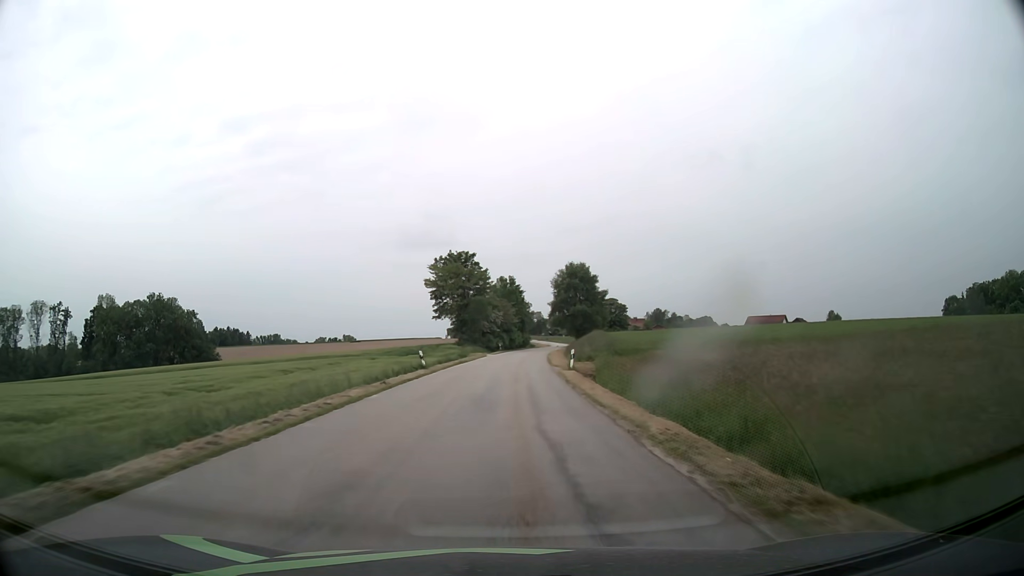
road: tertiary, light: Day
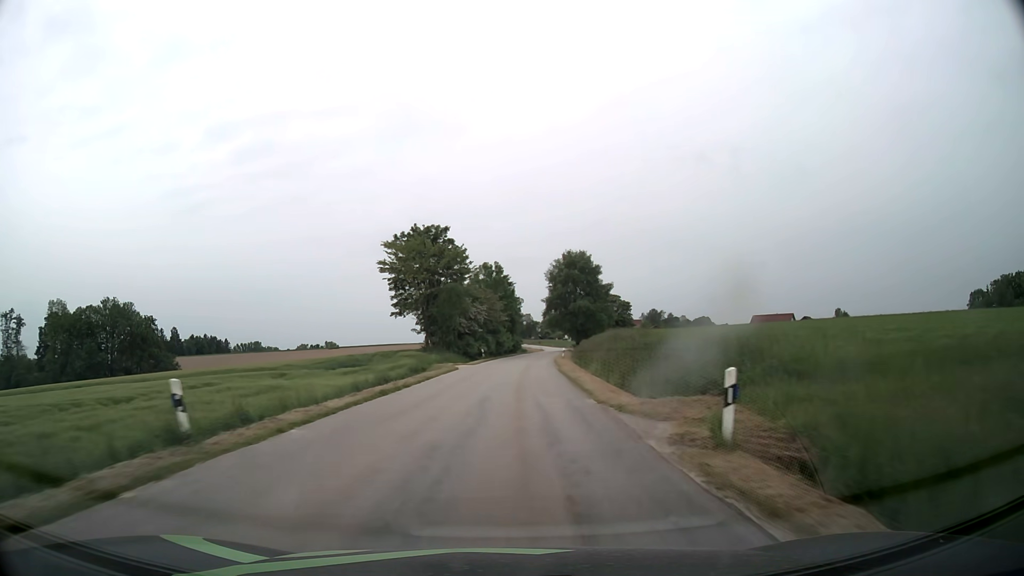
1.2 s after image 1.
(+0.3, +24.0) m; +1°
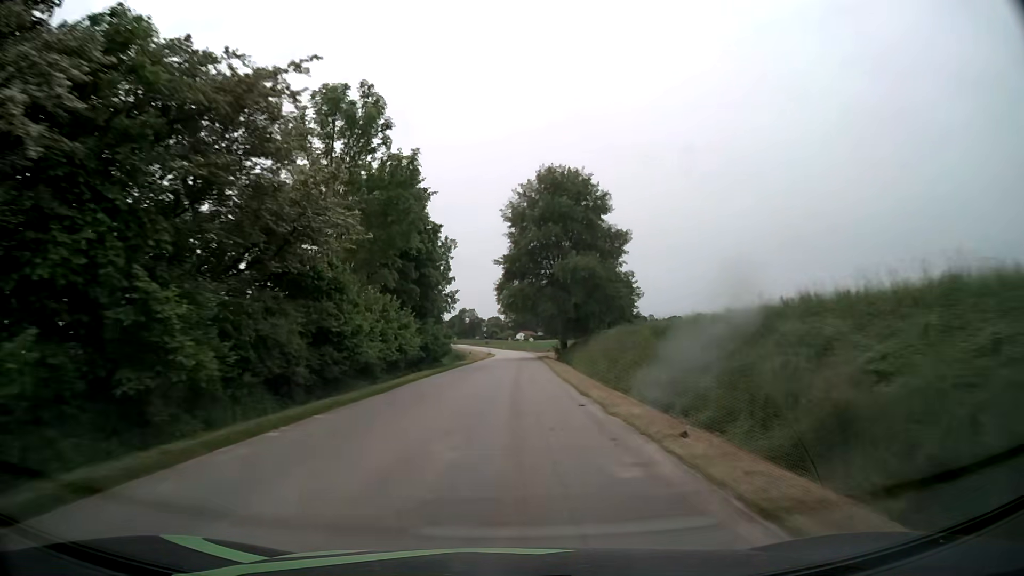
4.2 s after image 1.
(+2.3, +60.1) m; +5°
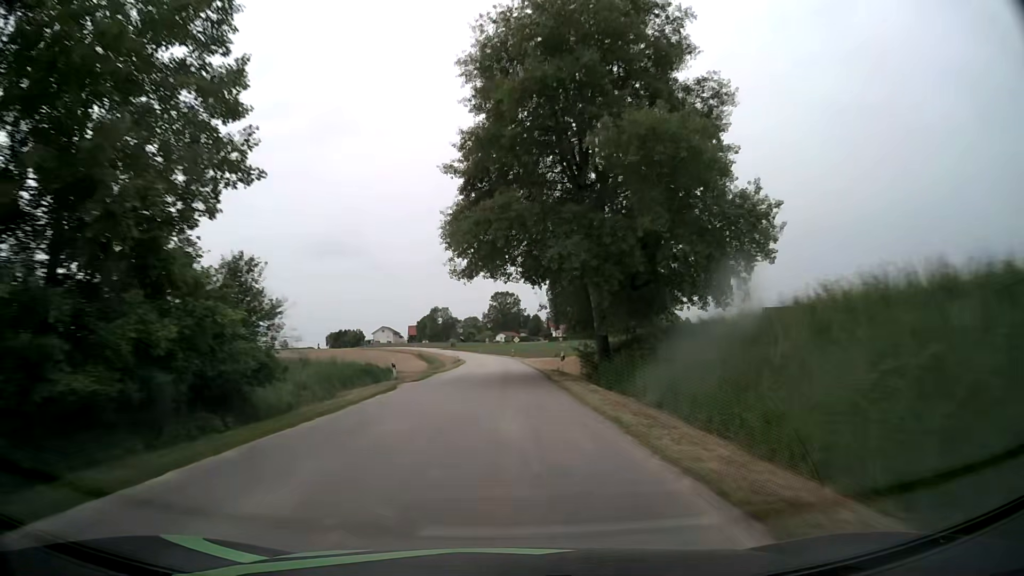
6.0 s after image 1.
(+0.6, +36.0) m; +2°
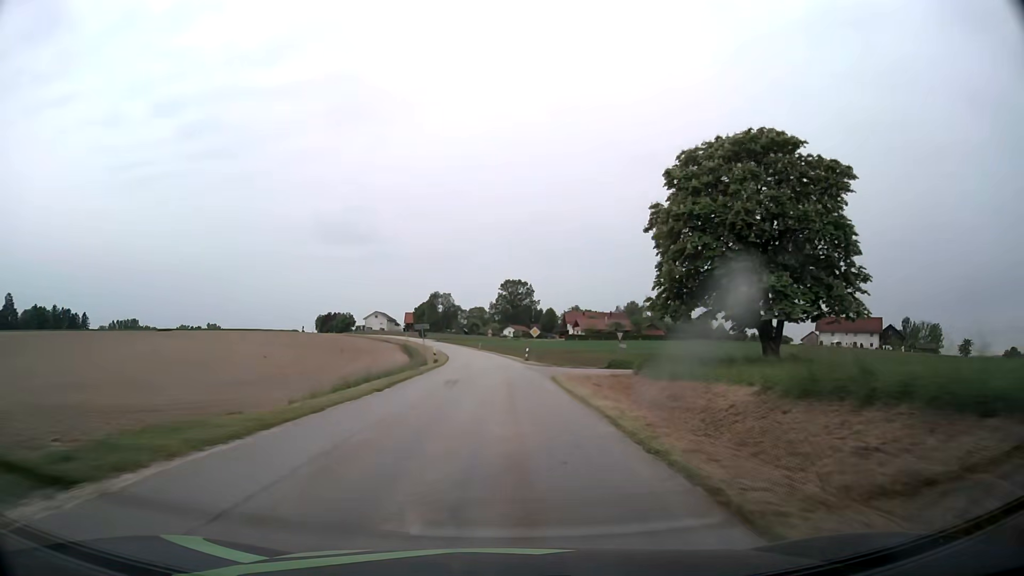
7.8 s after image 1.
(-0.3, +35.6) m; -1°
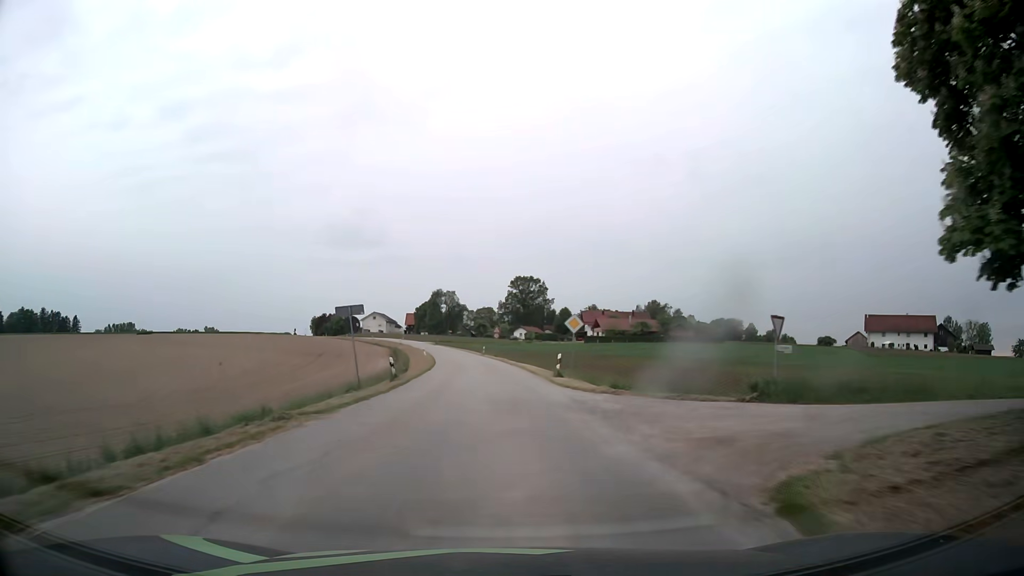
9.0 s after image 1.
(0.0, +23.4) m; 0°
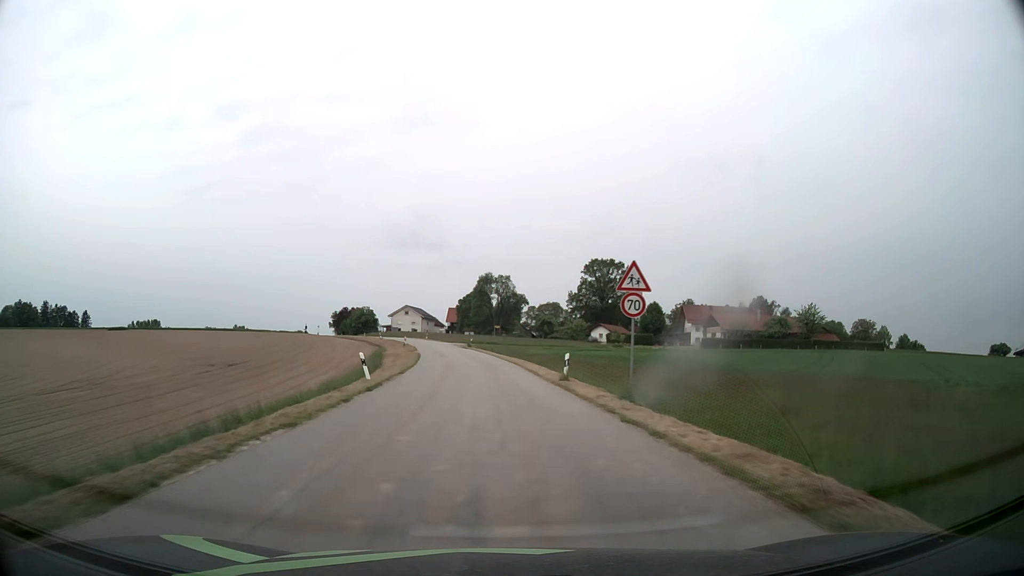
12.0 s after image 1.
(-2.5, +55.2) m; -5°
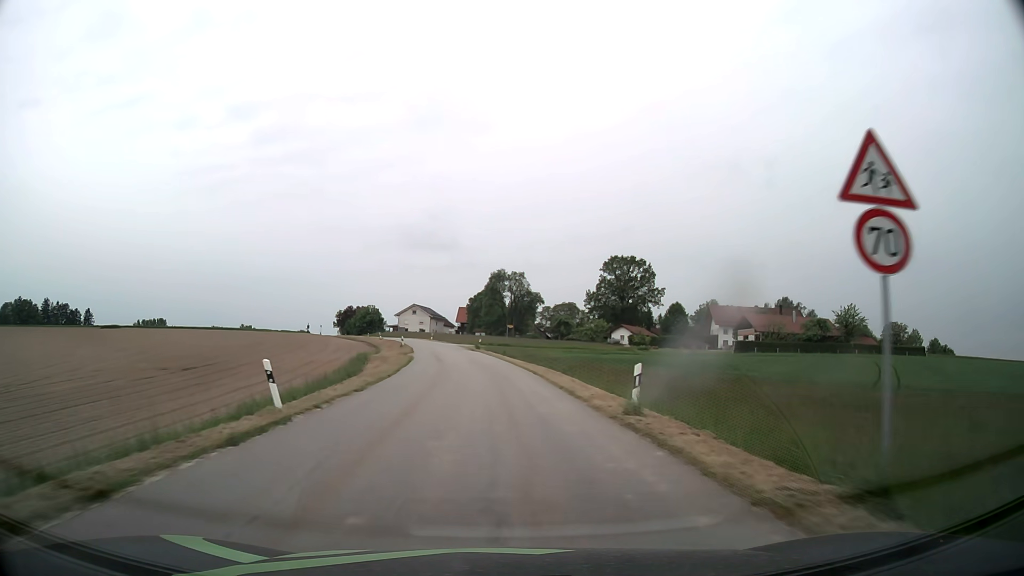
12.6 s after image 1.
(-0.1, +10.6) m; -1°
(0, +10) (0, +20) (-1, +30) (-2, +40) (-3, +50) (-4, +60) (-6, +70) (-8, +79) (-11, +89) (-14, +99) m
